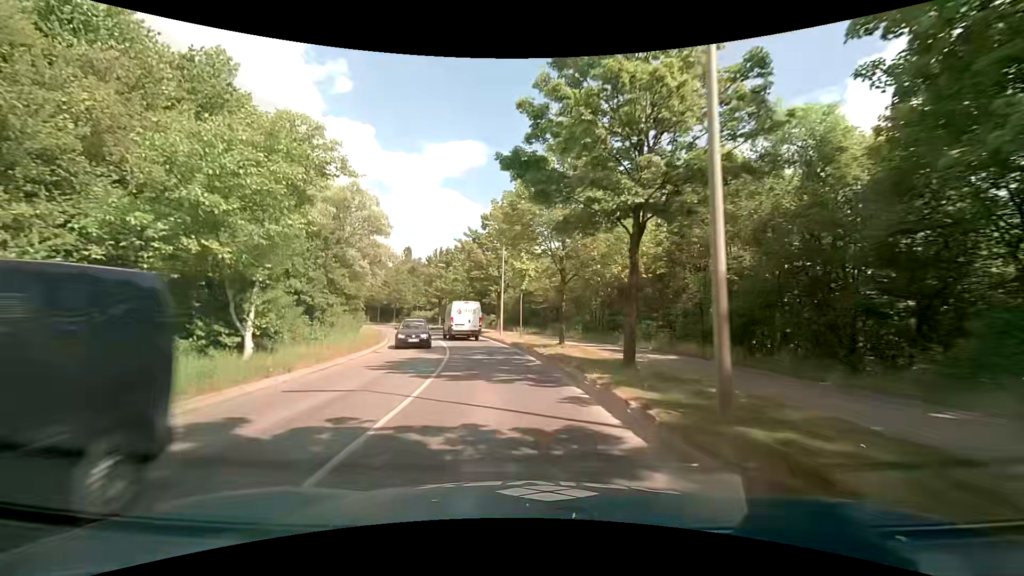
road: tertiary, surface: asphalt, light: Day
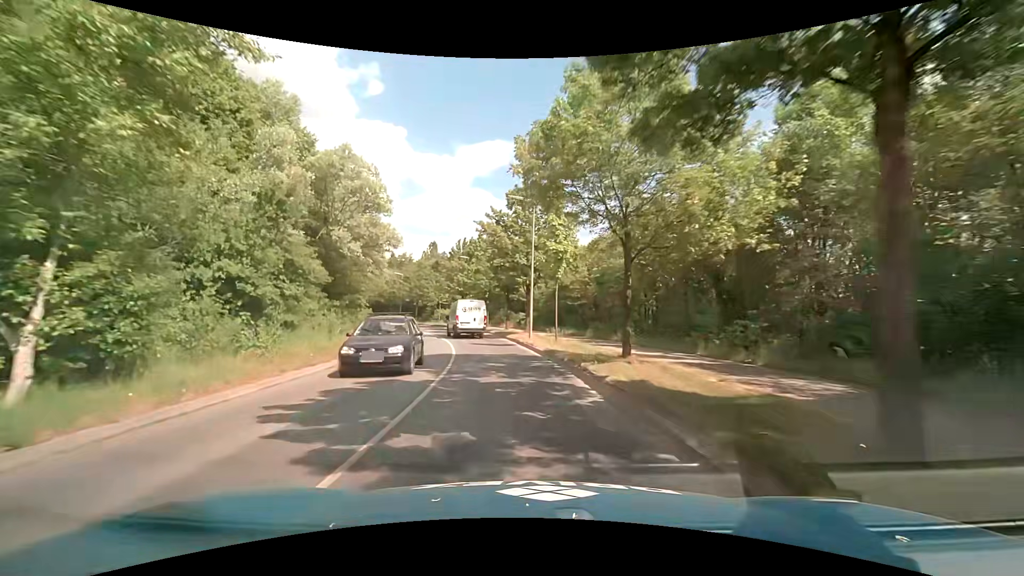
(-0.2, +7.4) m; -4°
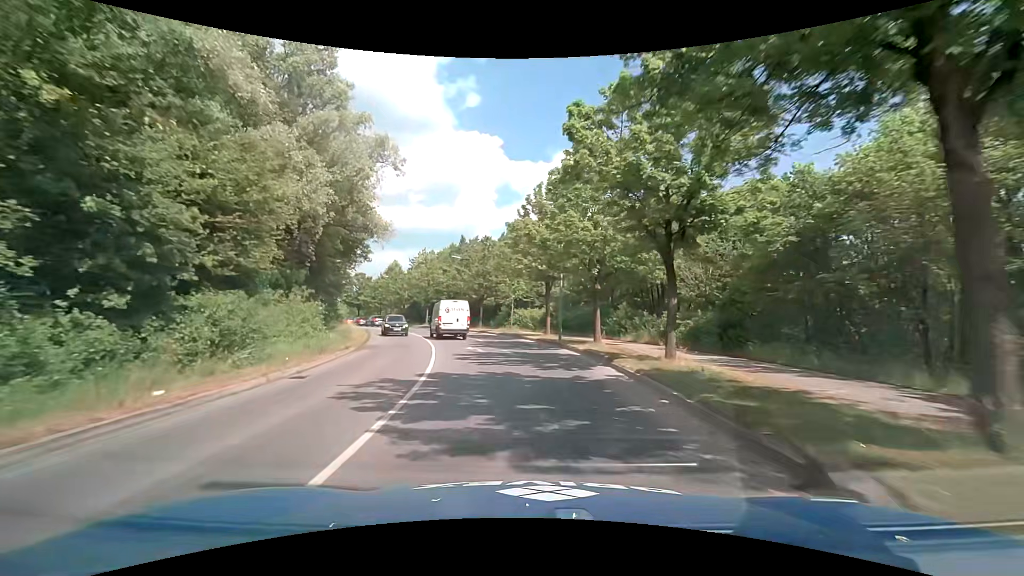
(-2.8, +29.1) m; -11°
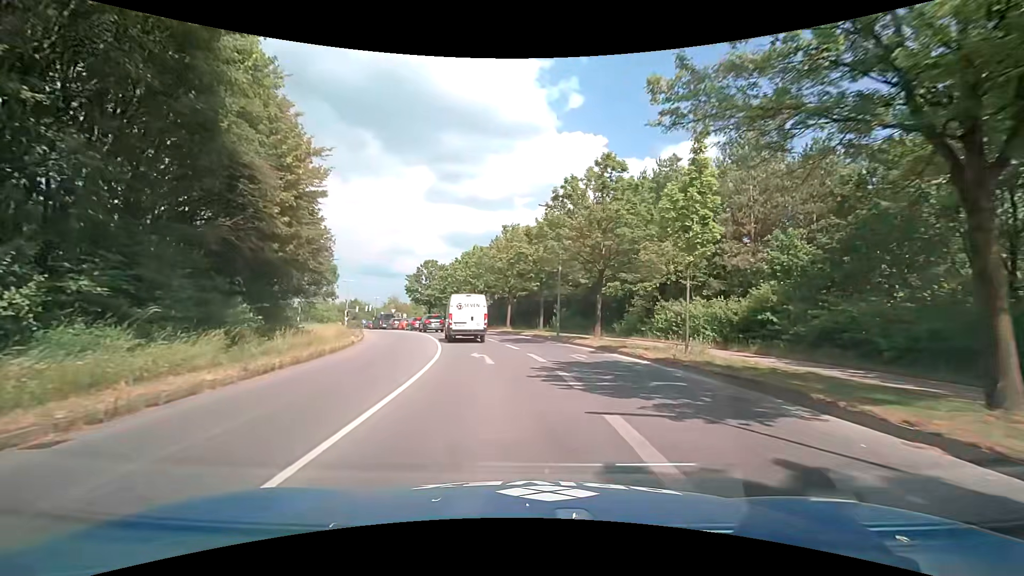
(-2.9, +26.6) m; -12°
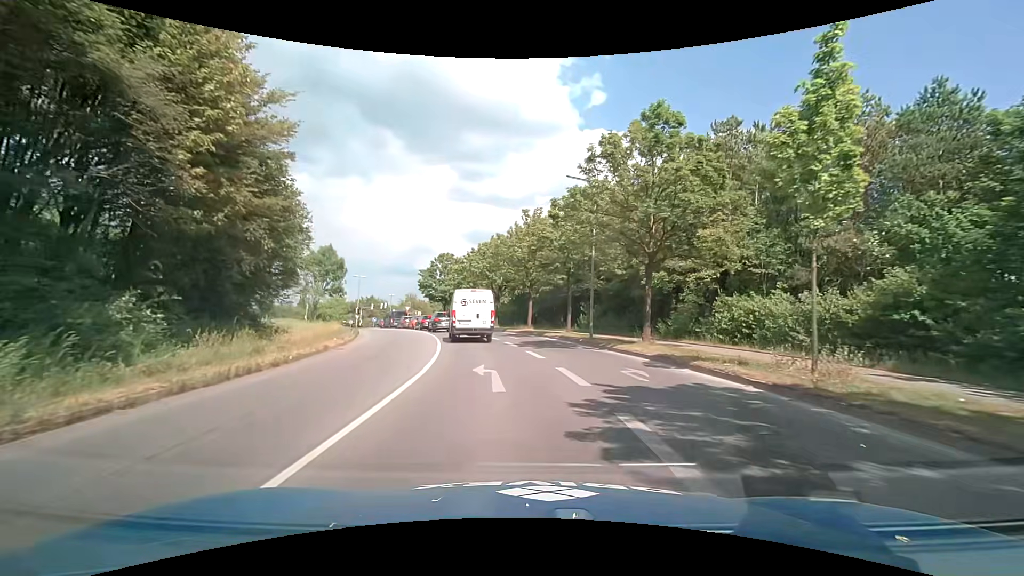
(-0.1, +5.9) m; -2°
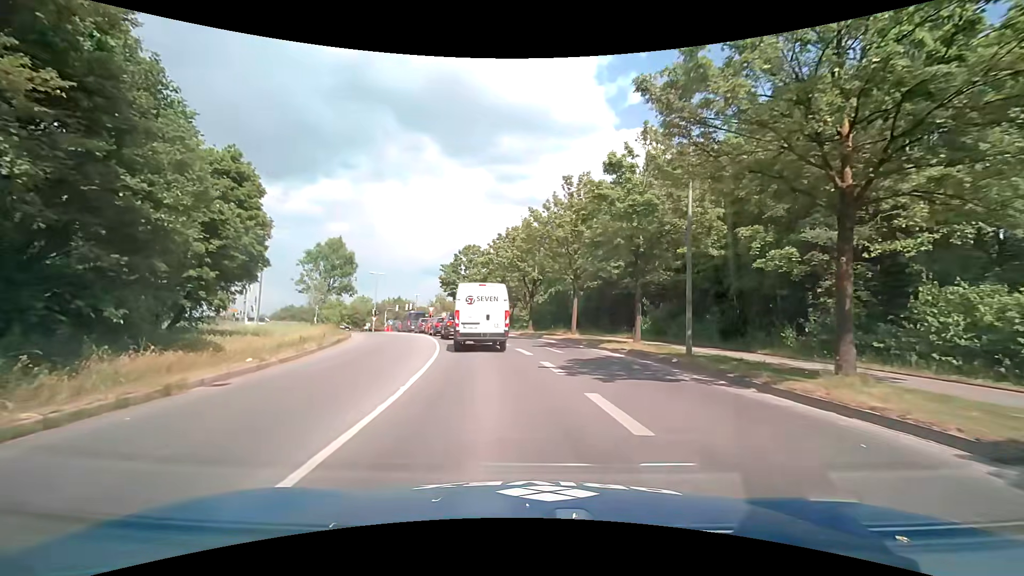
(-0.4, +9.8) m; -5°
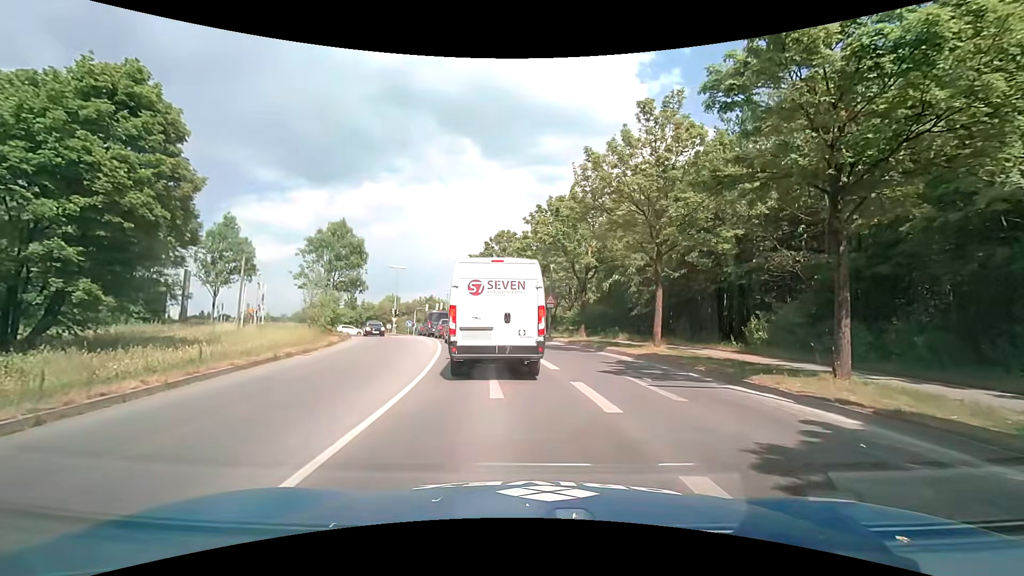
(-0.4, +10.1) m; -4°
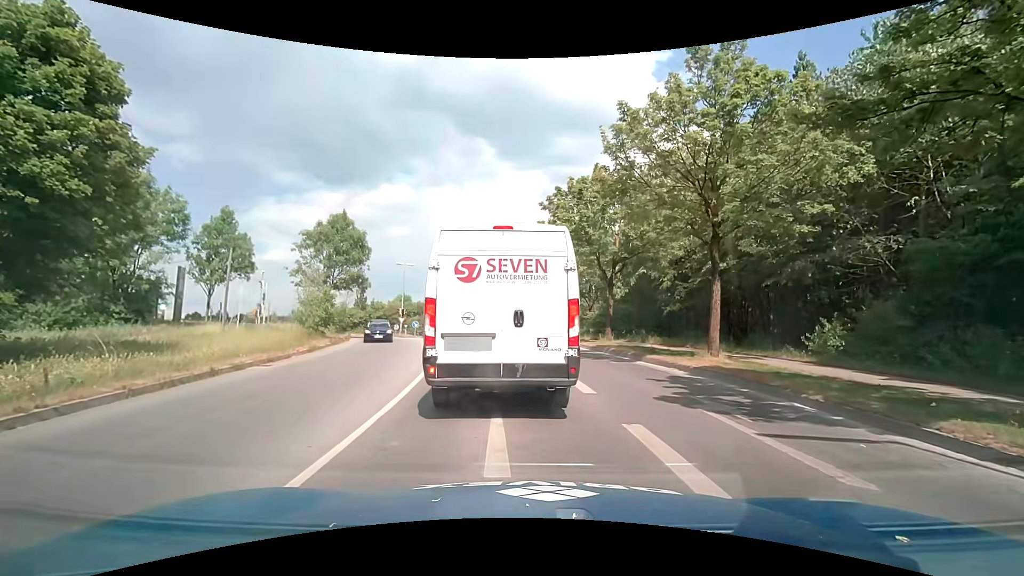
(-0.1, +3.8) m; -4°
